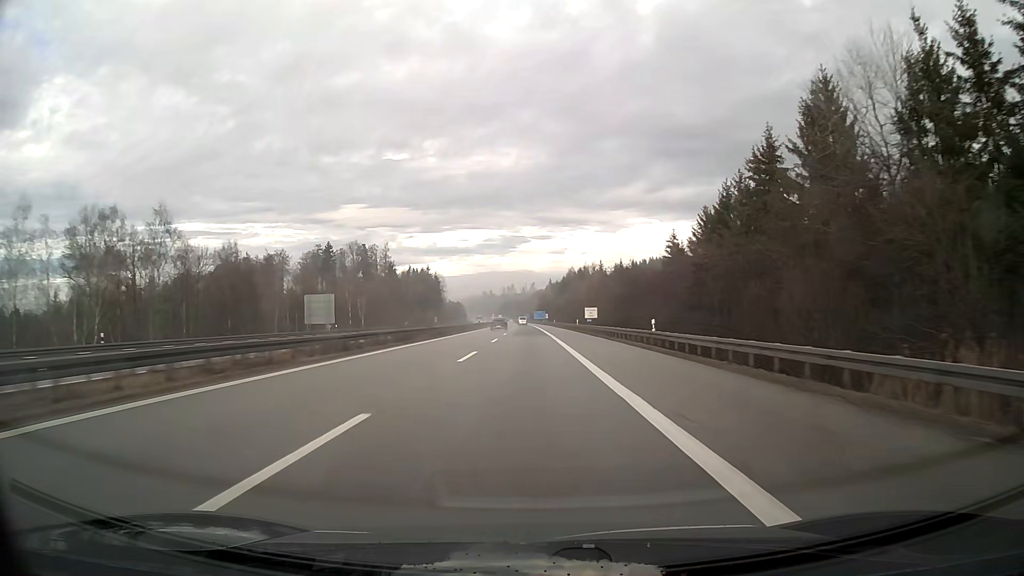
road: motorway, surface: asphalt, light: Day
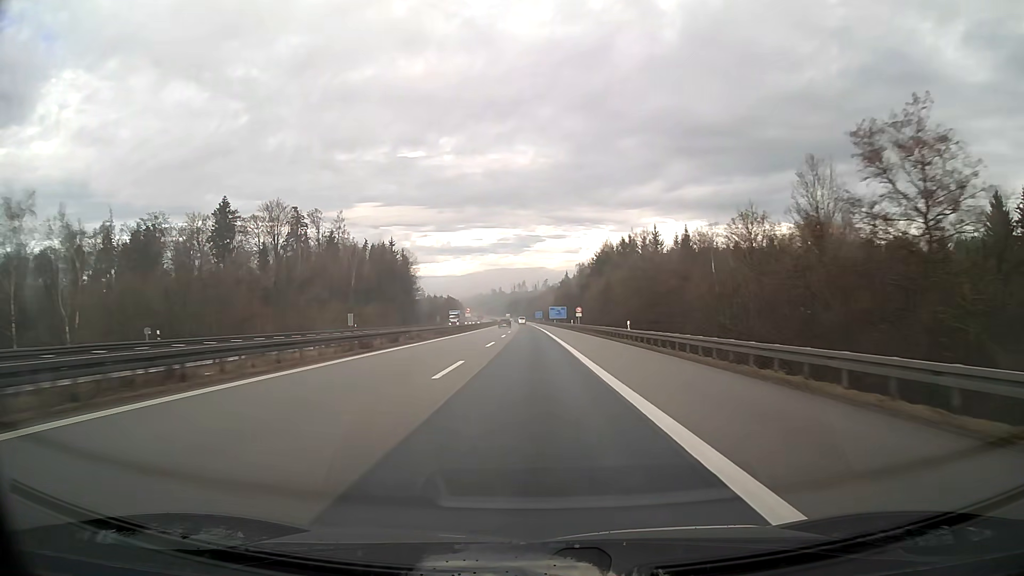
(-0.9, +96.1) m; -1°
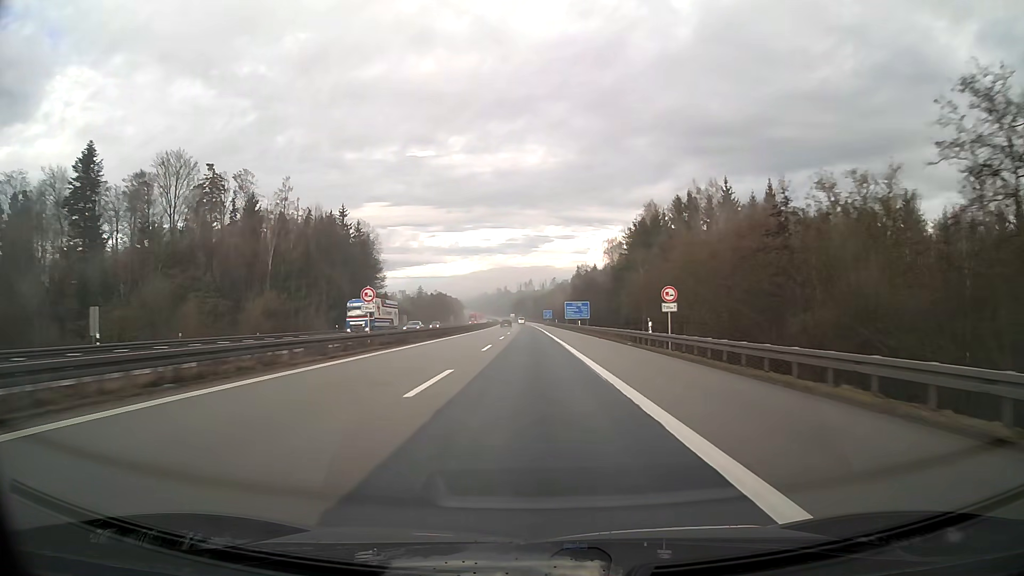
(-0.3, +57.6) m; -1°
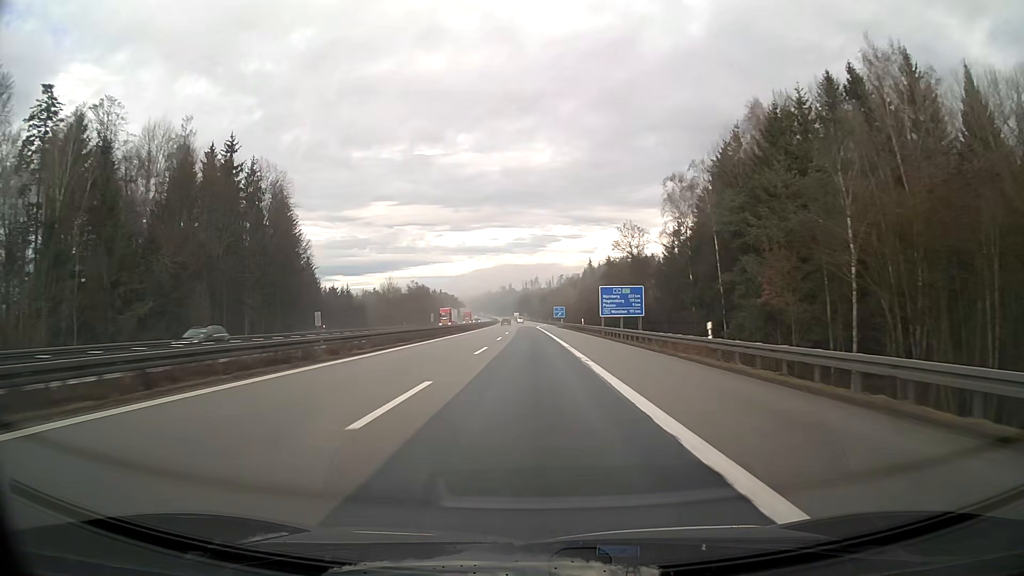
(-0.2, +57.5) m; 0°
